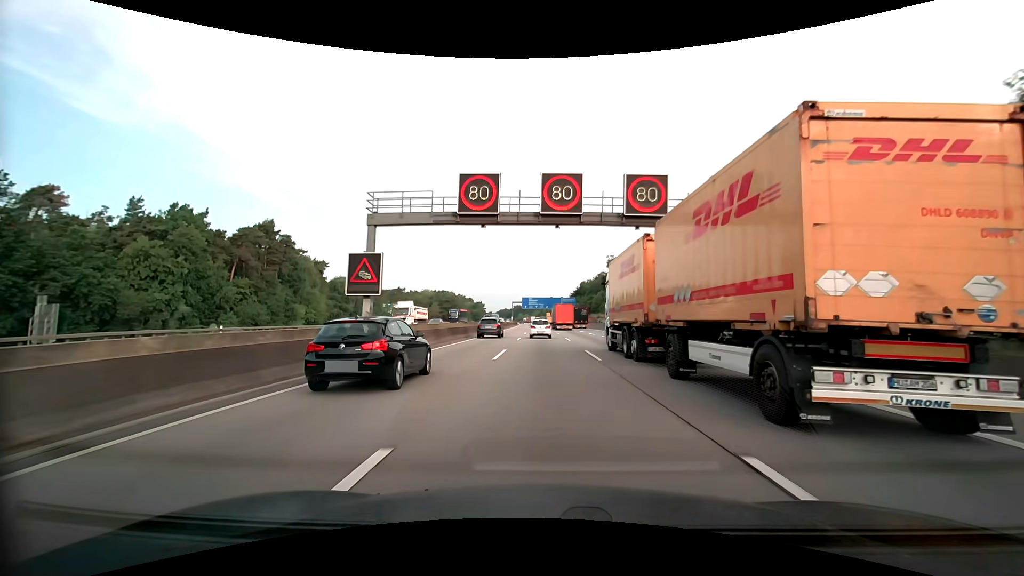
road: motorway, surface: asphalt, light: Day
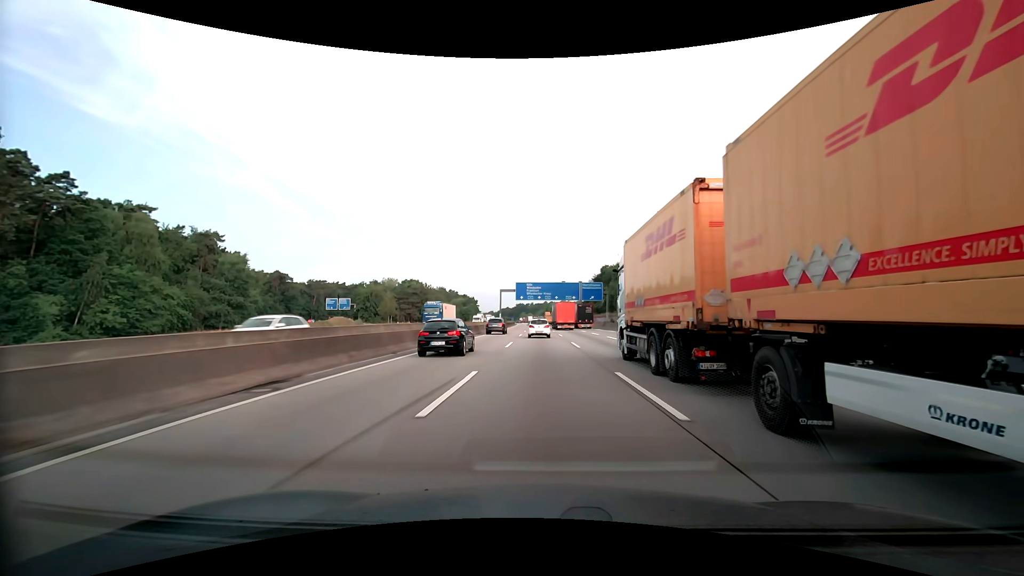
(-0.2, +64.1) m; -1°
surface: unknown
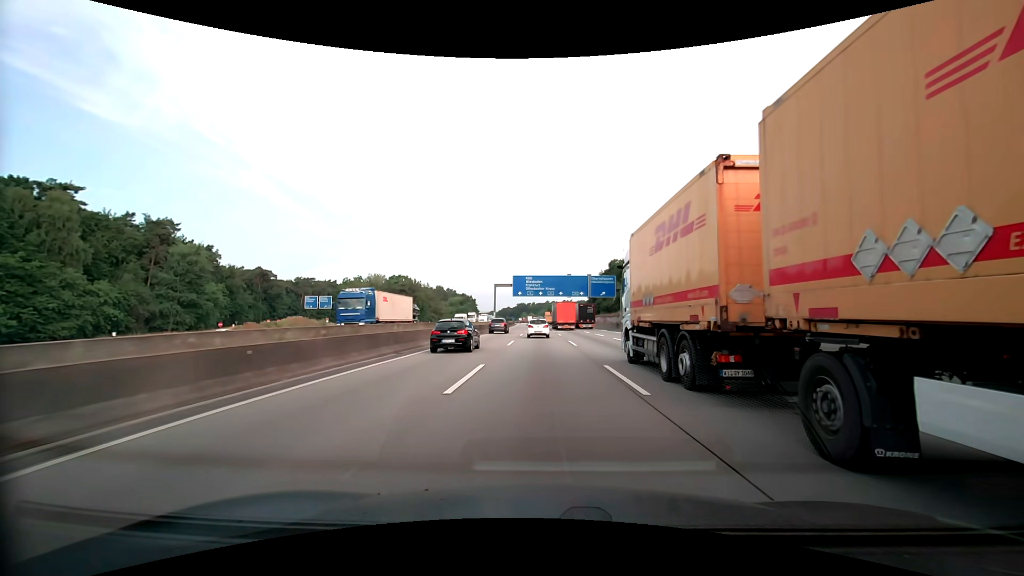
(0.0, +15.9) m; 0°
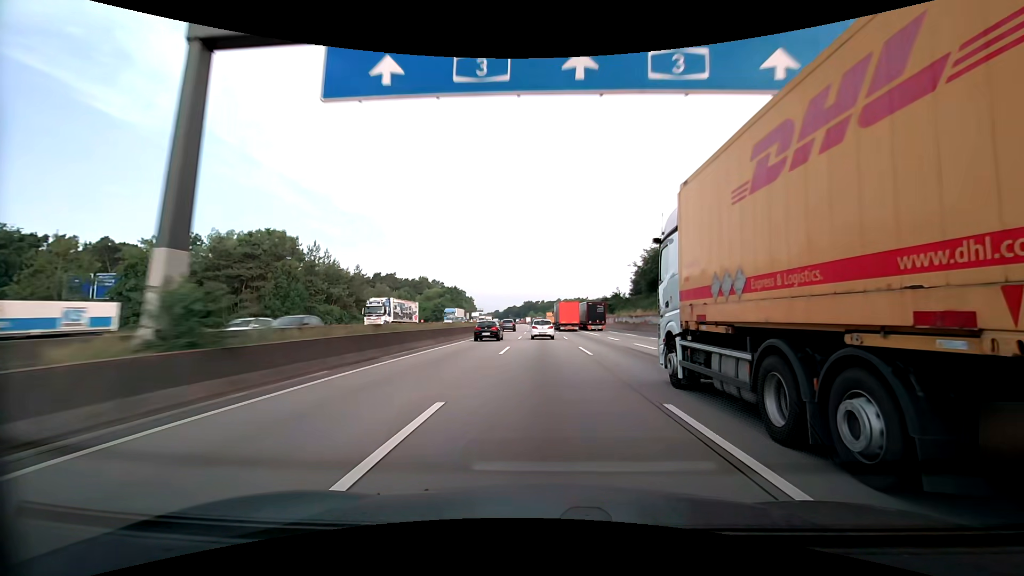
(-1.0, +78.6) m; -1°
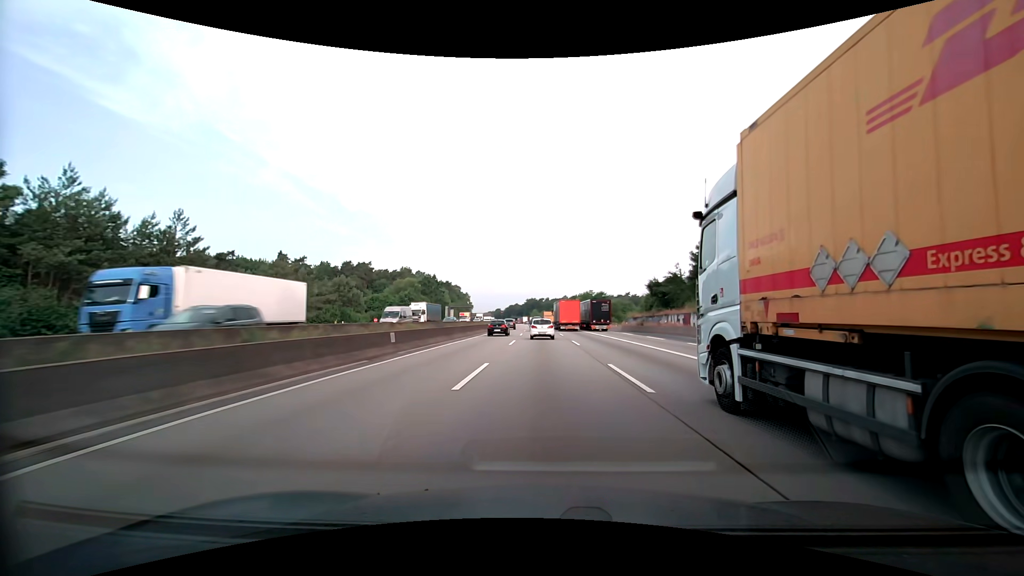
(0.0, +46.5) m; 0°
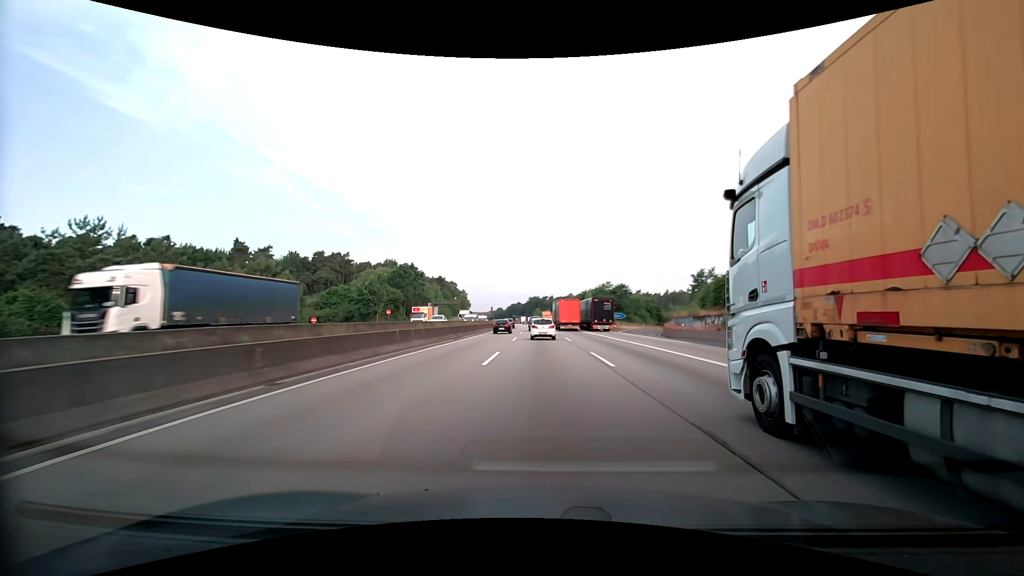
(-0.1, +30.6) m; 0°
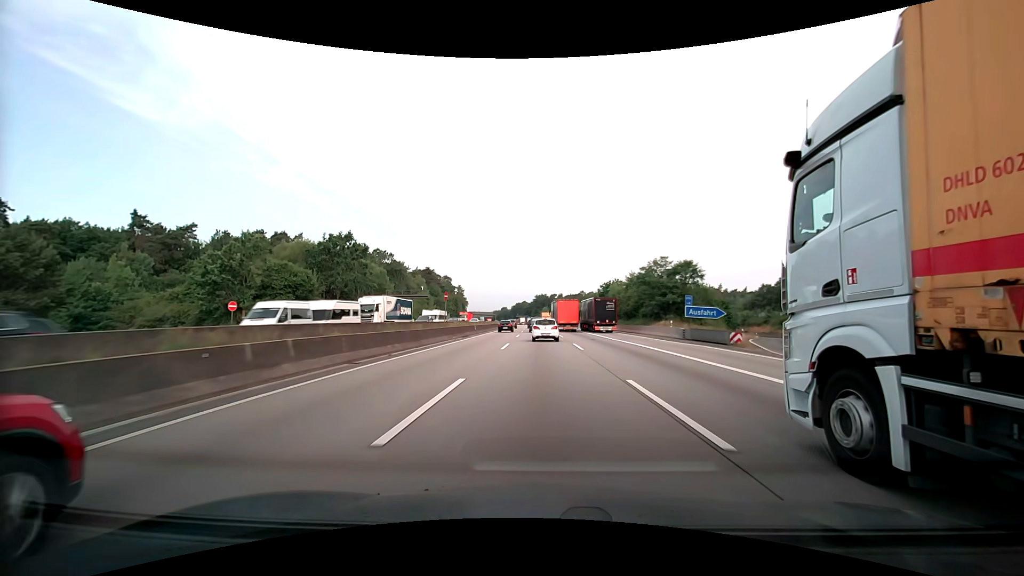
(-0.3, +45.4) m; -1°
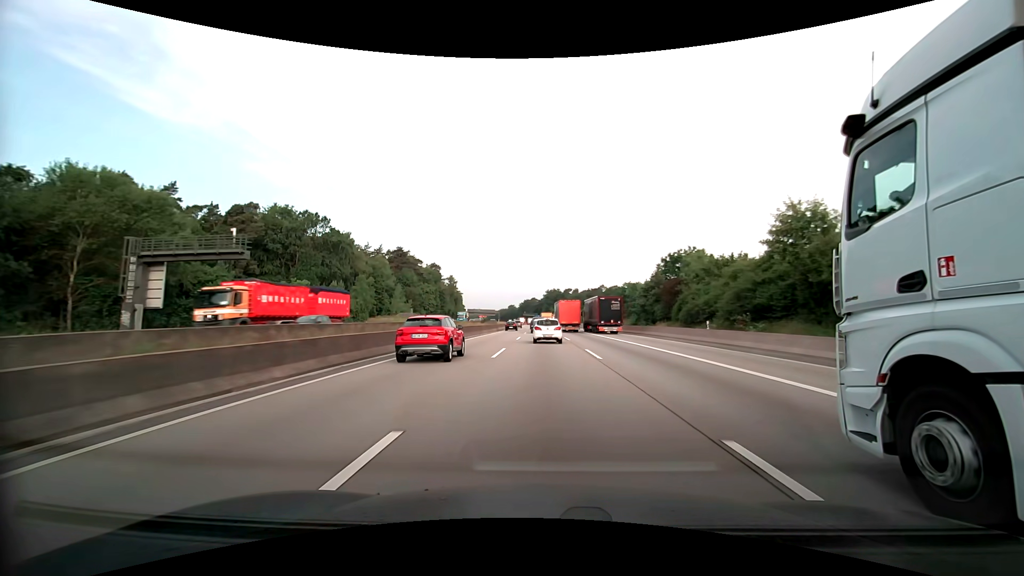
(-0.7, +59.3) m; -1°
(0, +10) (0, +20) (0, +30) (0, +40) (0, +50) (0, +60) (-1, +70) (-1, +80) (-1, +90) (-2, +100) m
